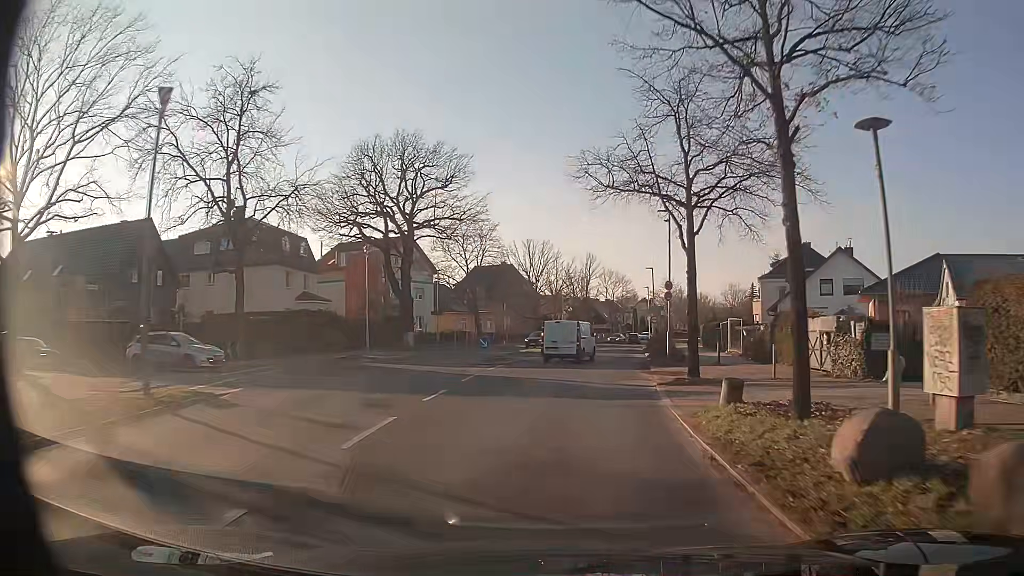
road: secondary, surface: asphalt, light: Day
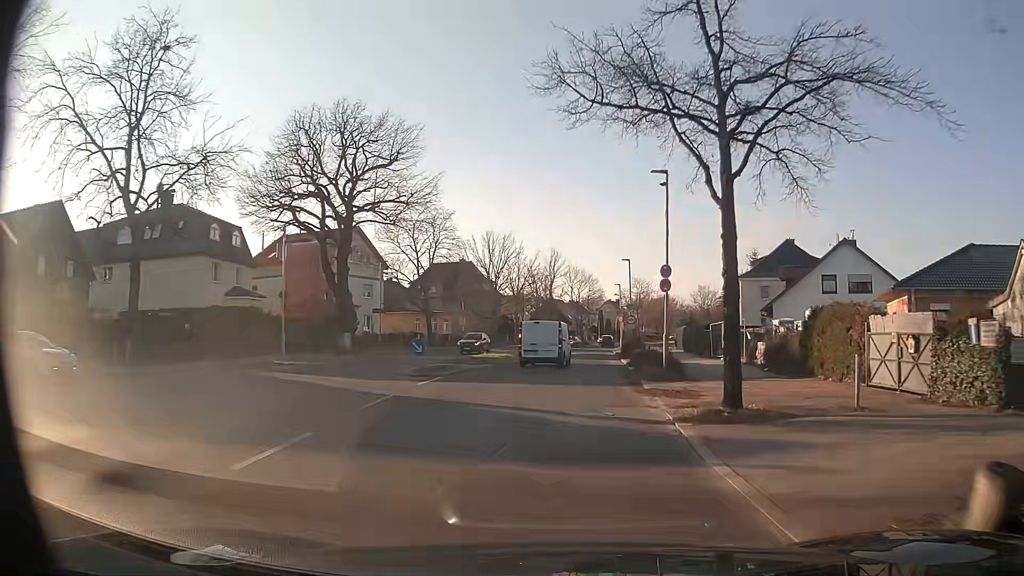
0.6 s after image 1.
(+0.2, +7.3) m; +3°
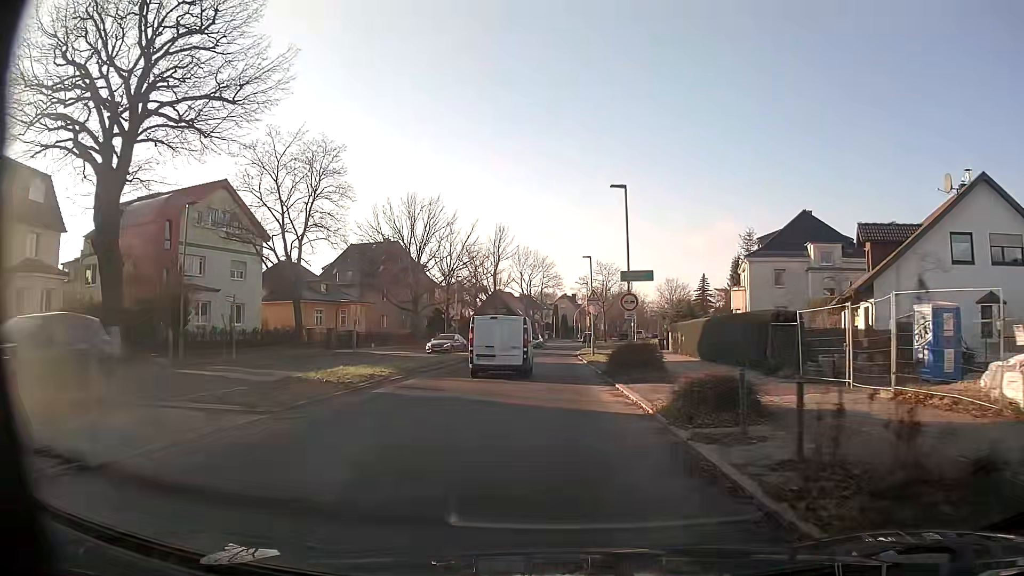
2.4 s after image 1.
(+1.1, +21.0) m; +5°
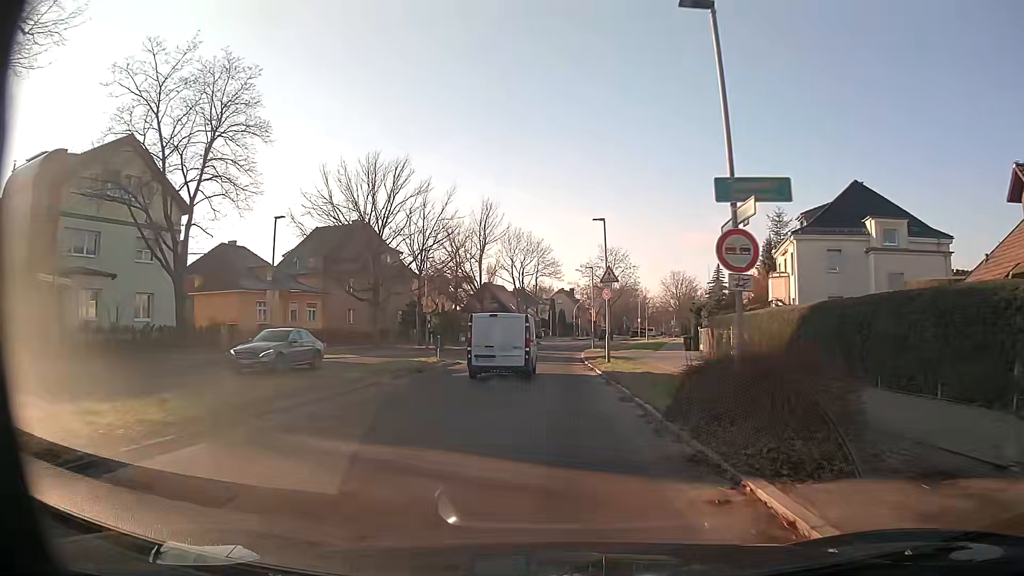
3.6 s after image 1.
(0.0, +12.8) m; 0°
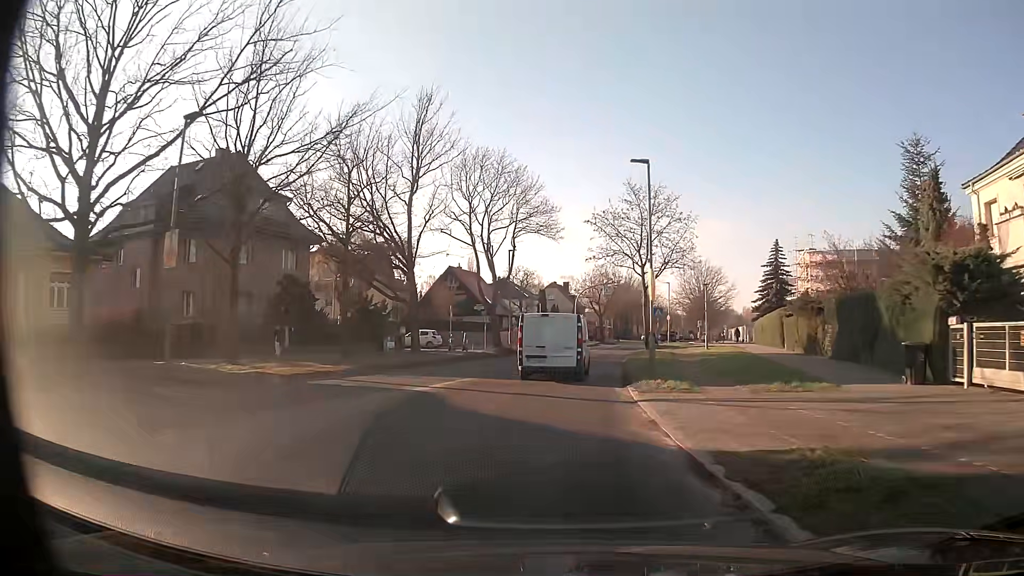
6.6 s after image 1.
(+0.1, +31.7) m; 0°
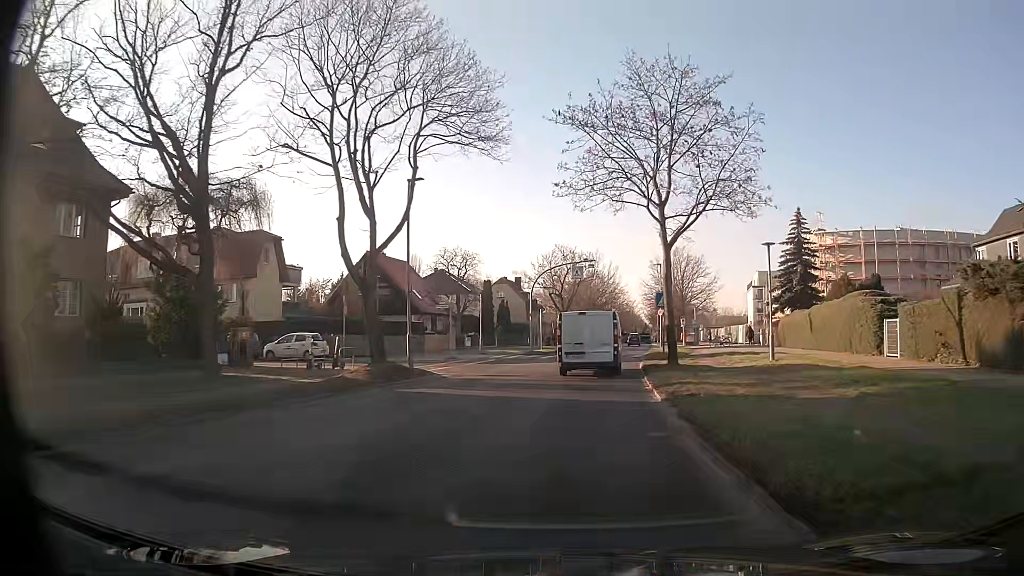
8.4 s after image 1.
(+0.6, +19.6) m; +4°
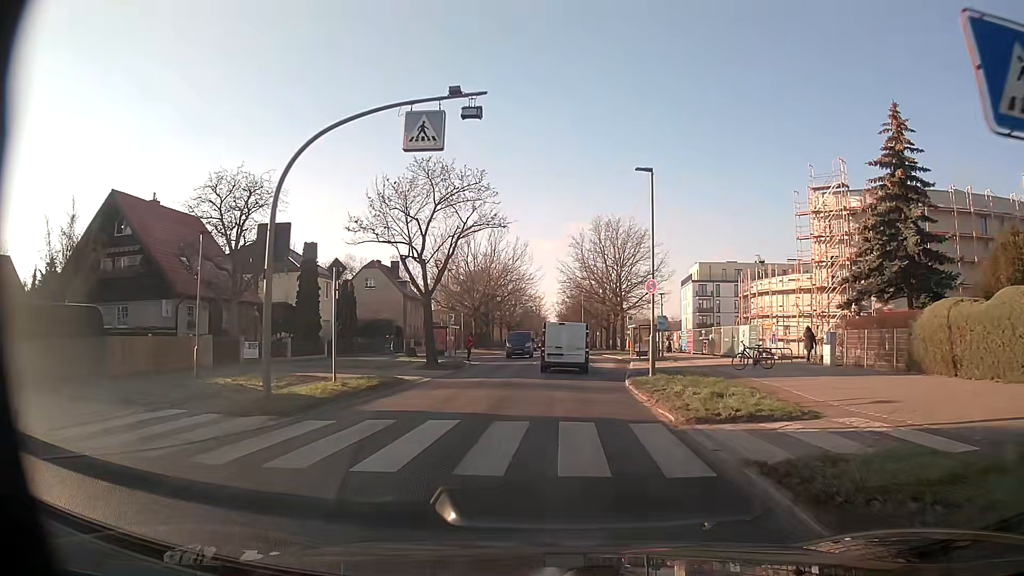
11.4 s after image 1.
(+2.1, +29.9) m; +8°
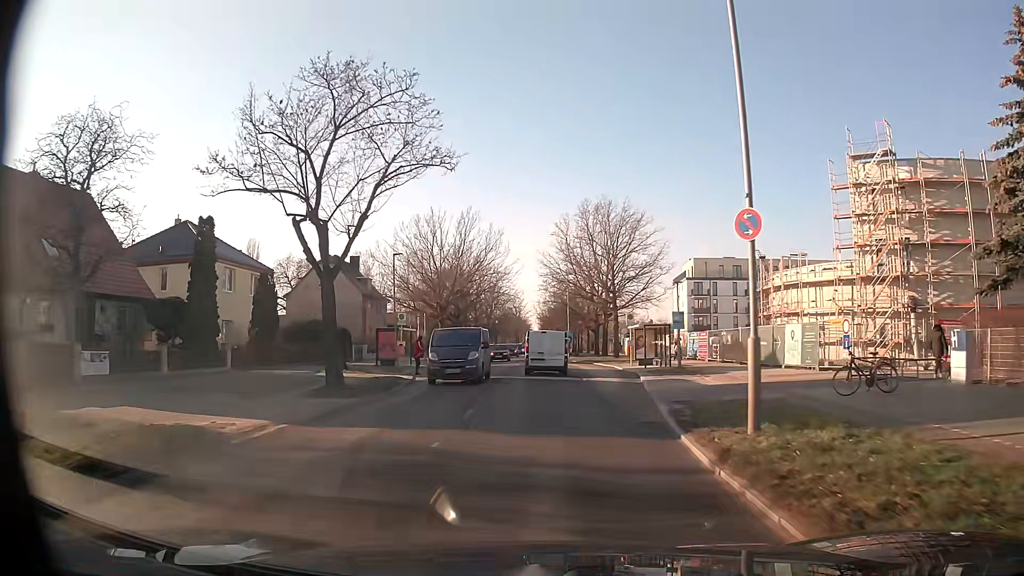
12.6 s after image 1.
(+0.3, +11.6) m; +2°
(0, +10) (0, +20) (0, +30) (0, +40) (0, +50) (-1, +60) (-1, +70) (-1, +80) (-1, +90) (-1, +100) m
